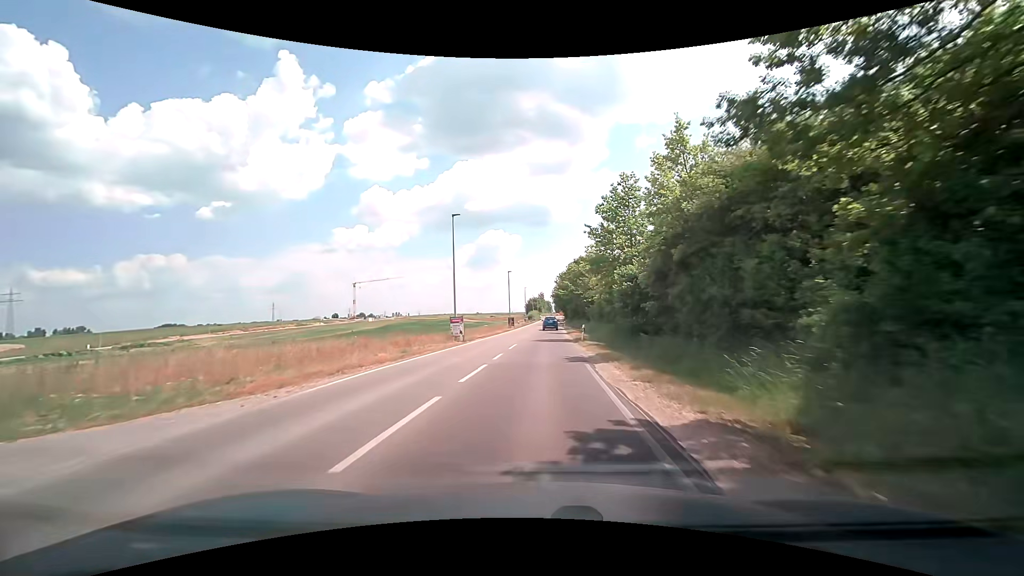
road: secondary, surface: asphalt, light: Day
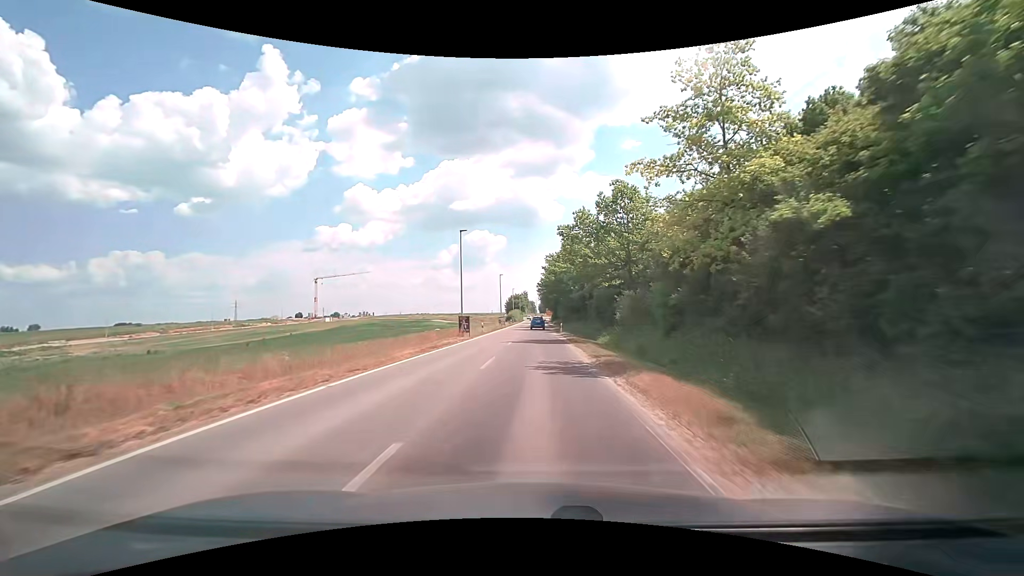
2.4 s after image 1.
(+0.4, +33.3) m; +1°
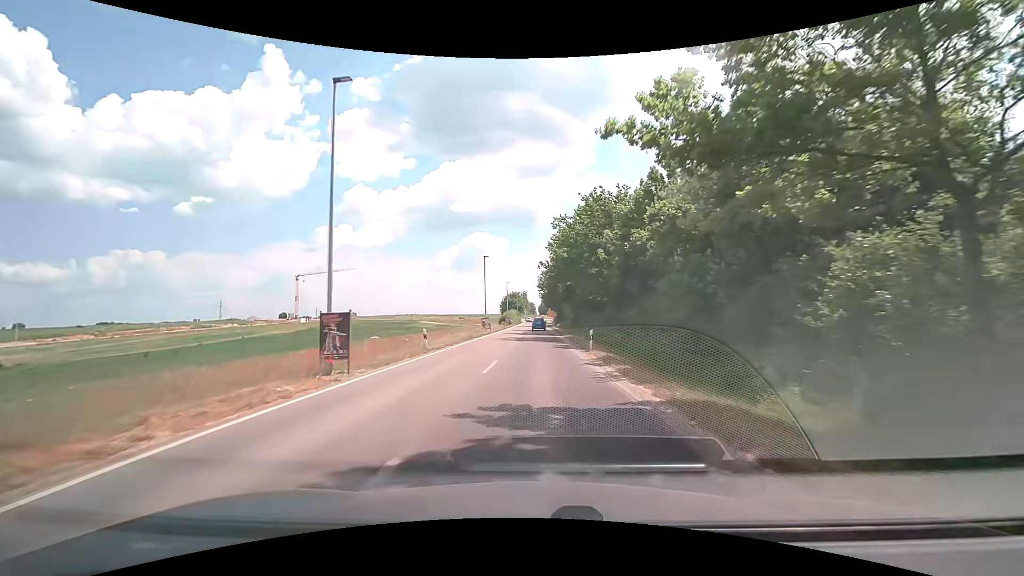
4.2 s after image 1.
(-0.1, +24.5) m; 0°
(0, +10) (0, +20) (0, +30) (+1, +40) (+1, +50) (+1, +60) (+1, +70) (+1, +80) (+1, +90) (+1, +100) m
